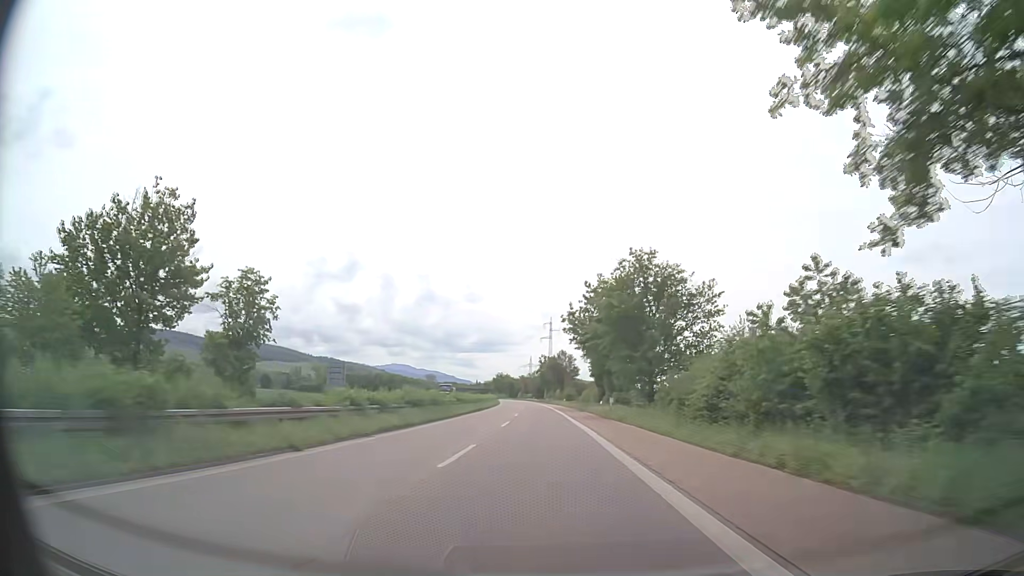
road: trunk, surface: asphalt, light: Day
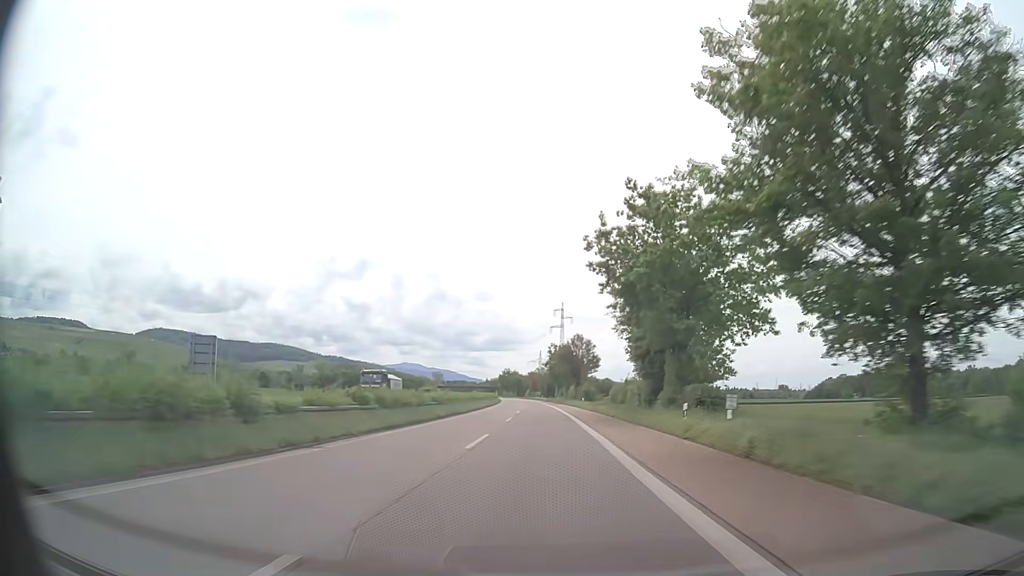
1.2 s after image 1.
(-0.3, +31.5) m; -1°
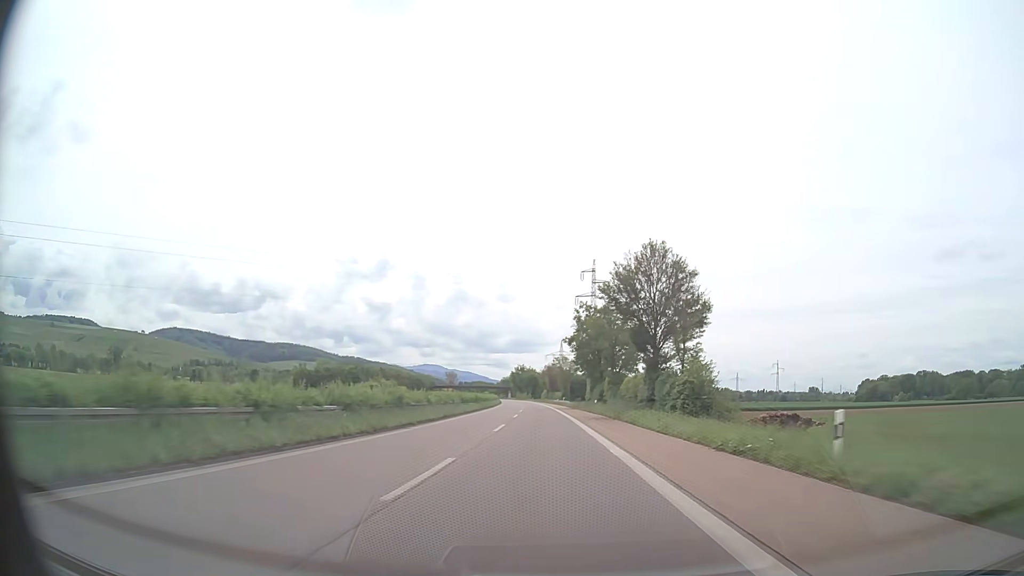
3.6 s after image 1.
(-1.0, +63.1) m; -2°
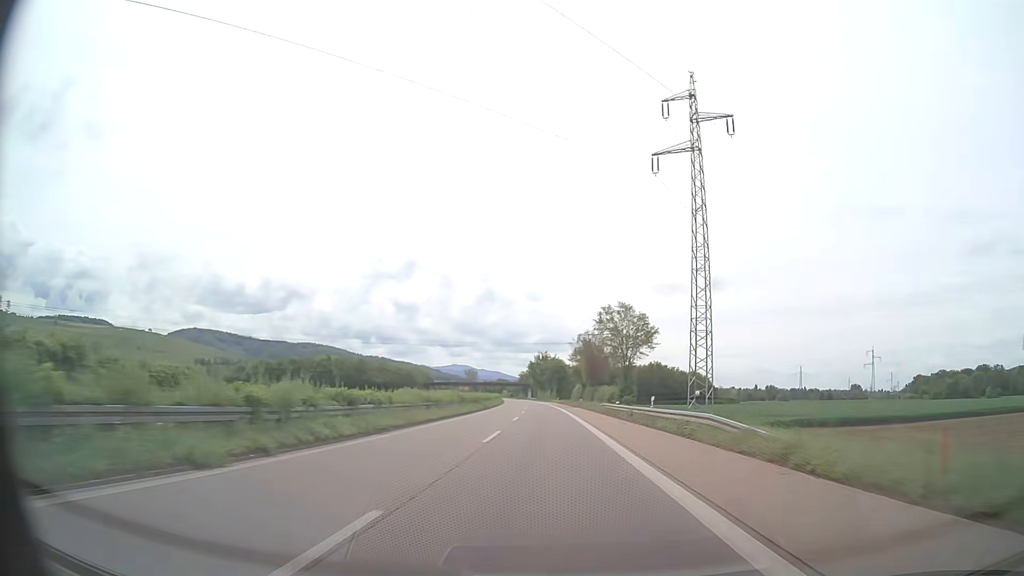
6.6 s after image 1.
(-1.6, +78.8) m; -3°
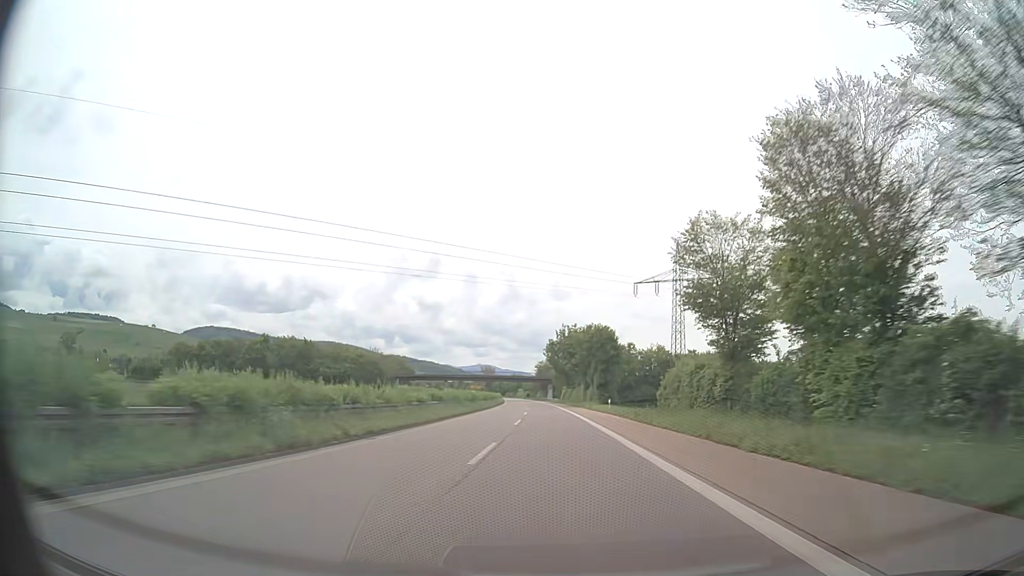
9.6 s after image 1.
(-1.4, +78.6) m; -2°
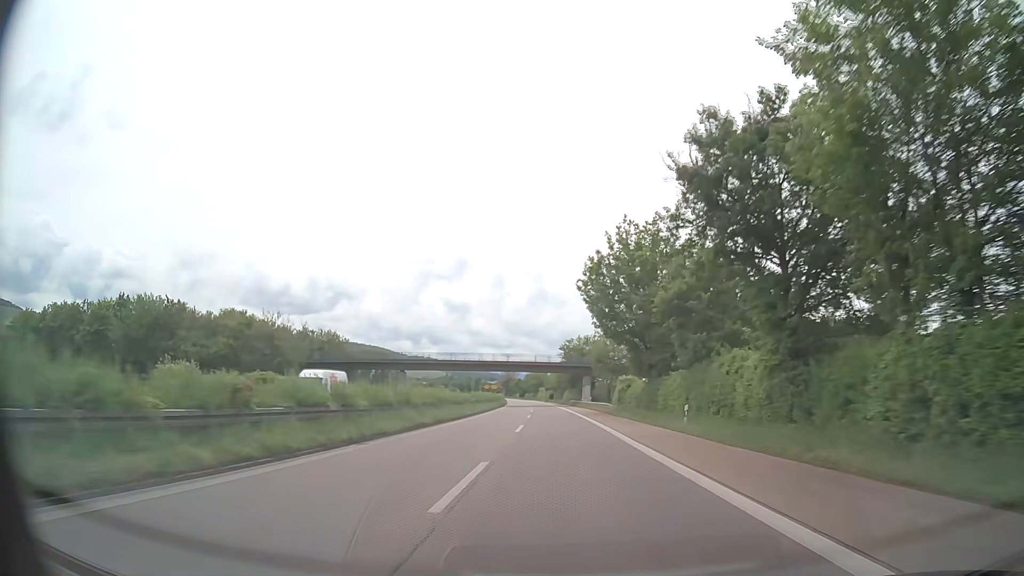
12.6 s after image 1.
(-1.6, +77.3) m; -3°
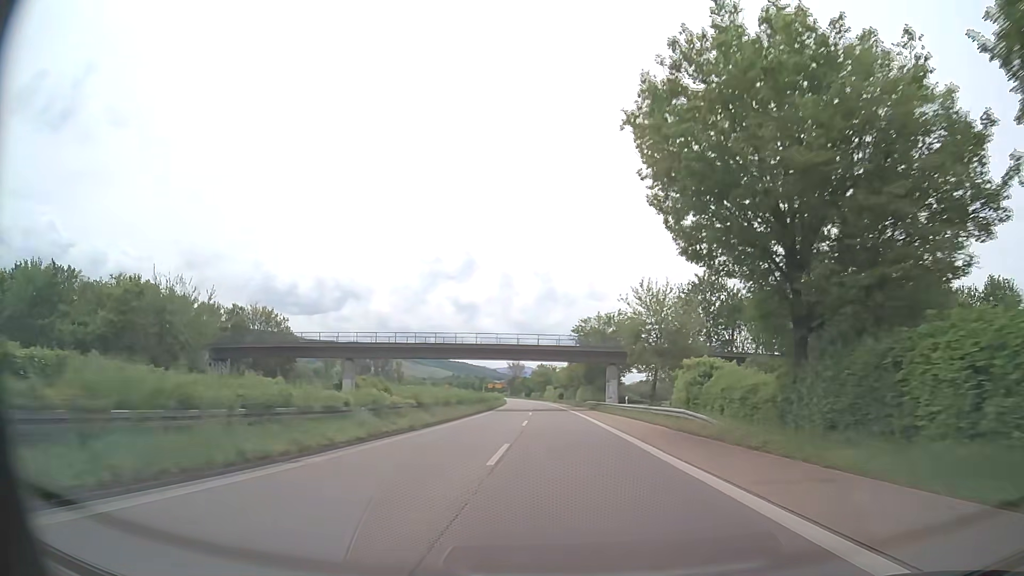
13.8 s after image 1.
(-0.1, +30.5) m; 0°
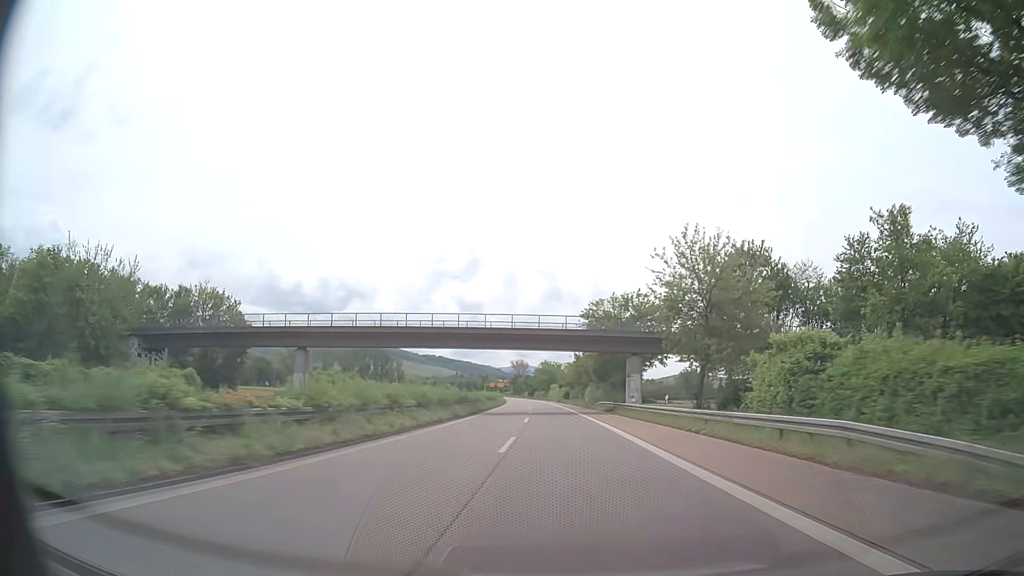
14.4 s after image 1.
(-0.1, +15.2) m; -1°
(0, +10) (0, +20) (0, +30) (0, +40) (0, +50) (-1, +60) (-1, +70) (-1, +80) (-1, +90) (-2, +100) m
